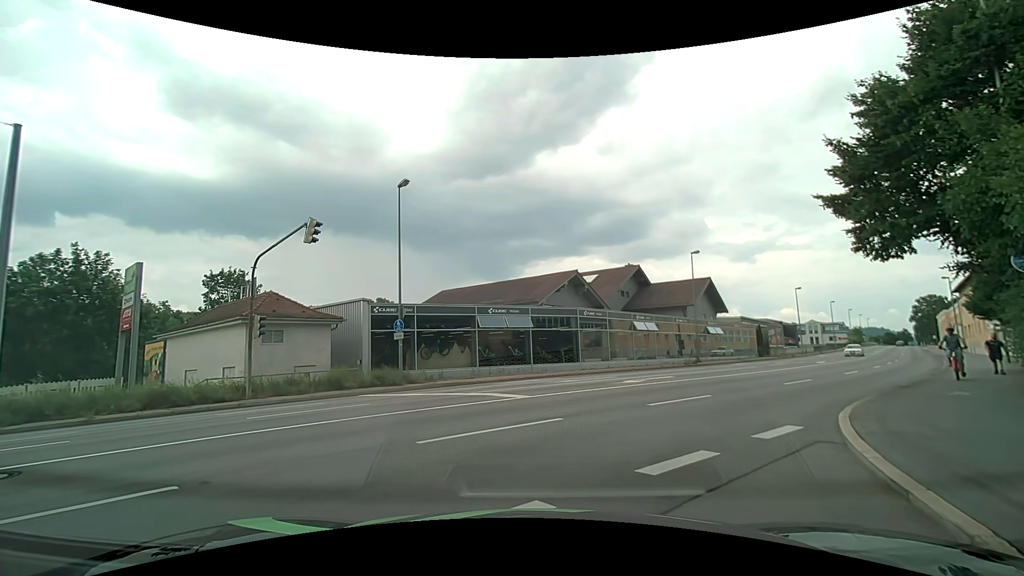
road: tertiary_link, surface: asphalt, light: Day
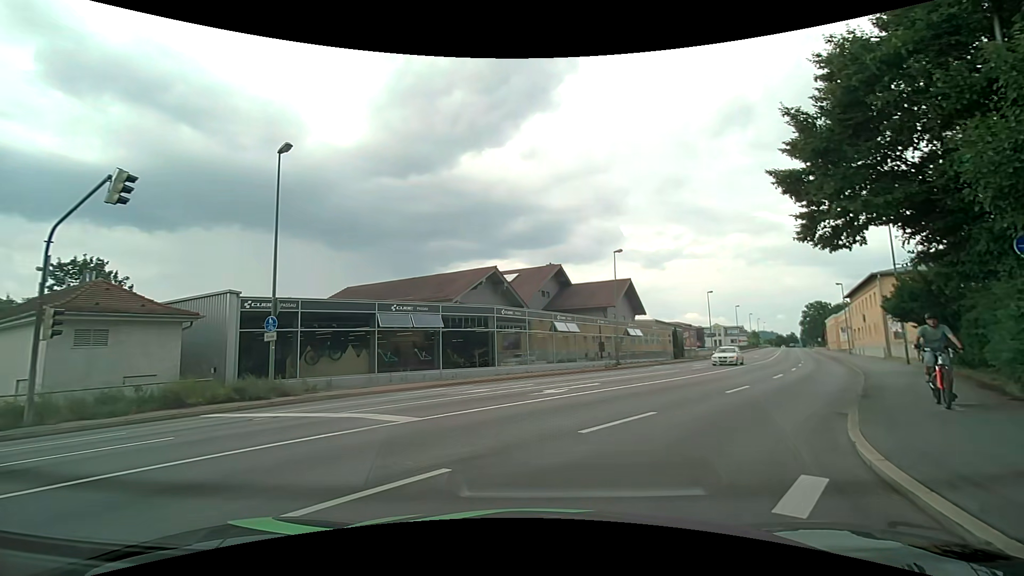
(+0.1, +3.9) m; +7°
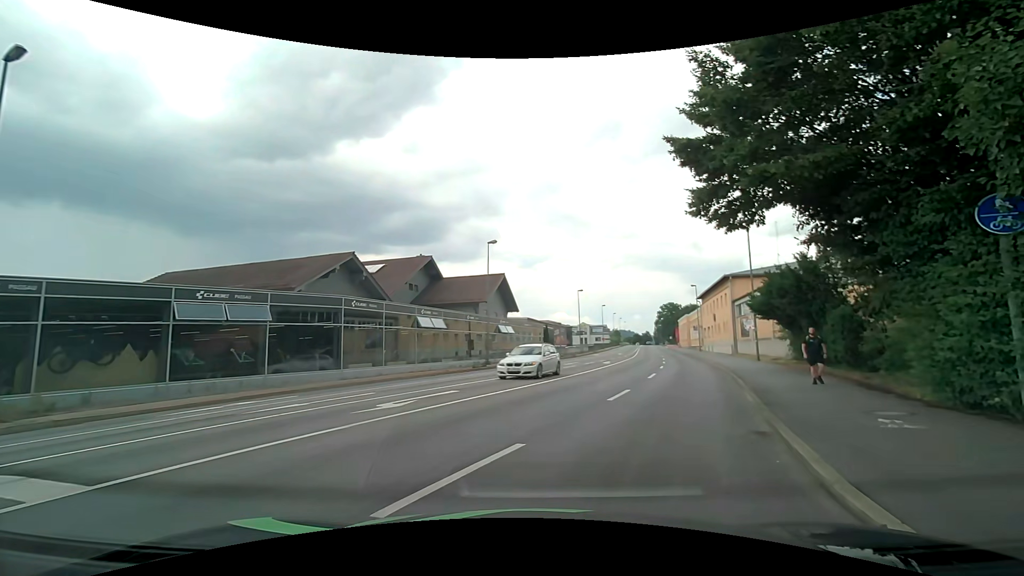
(+0.4, +4.1) m; +13°
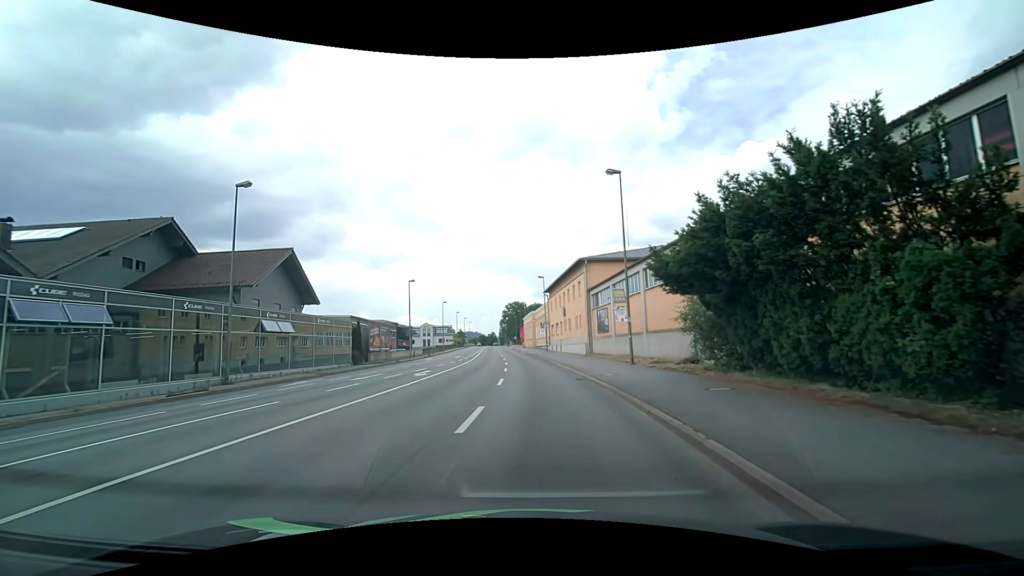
(+3.1, +13.7) m; +17°
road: primary
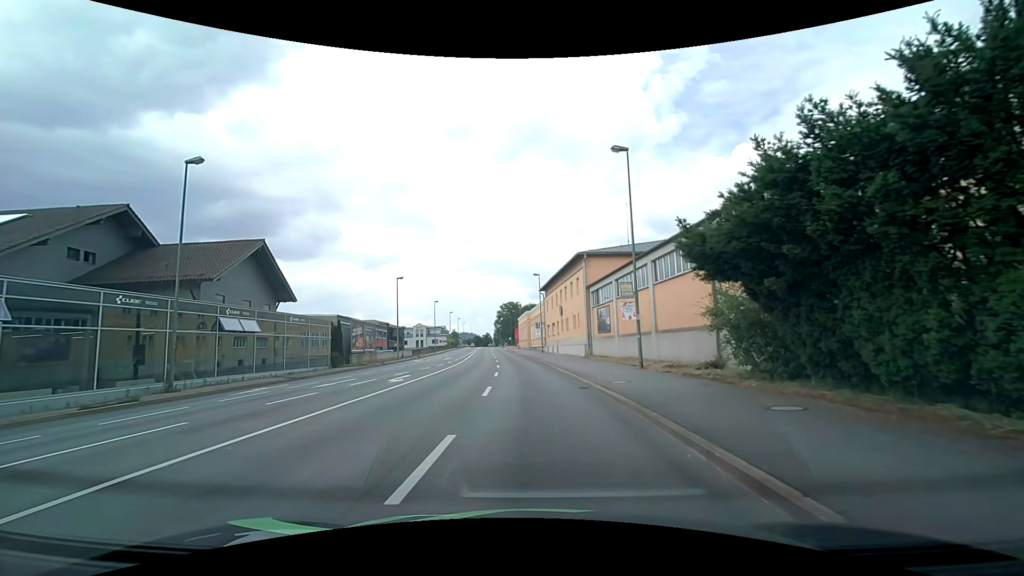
(0.0, +3.4) m; +2°
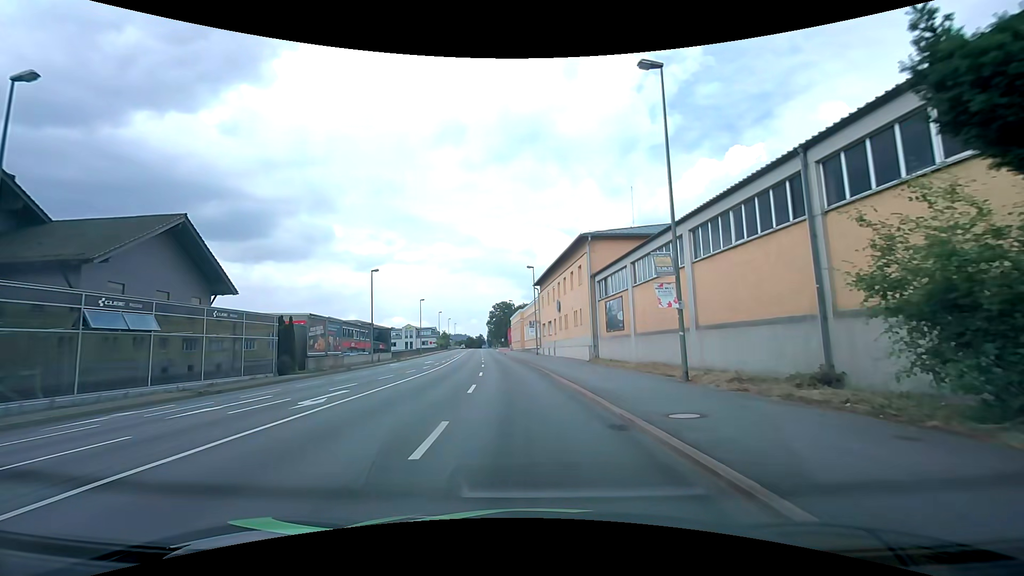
(0.0, +7.4) m; 0°
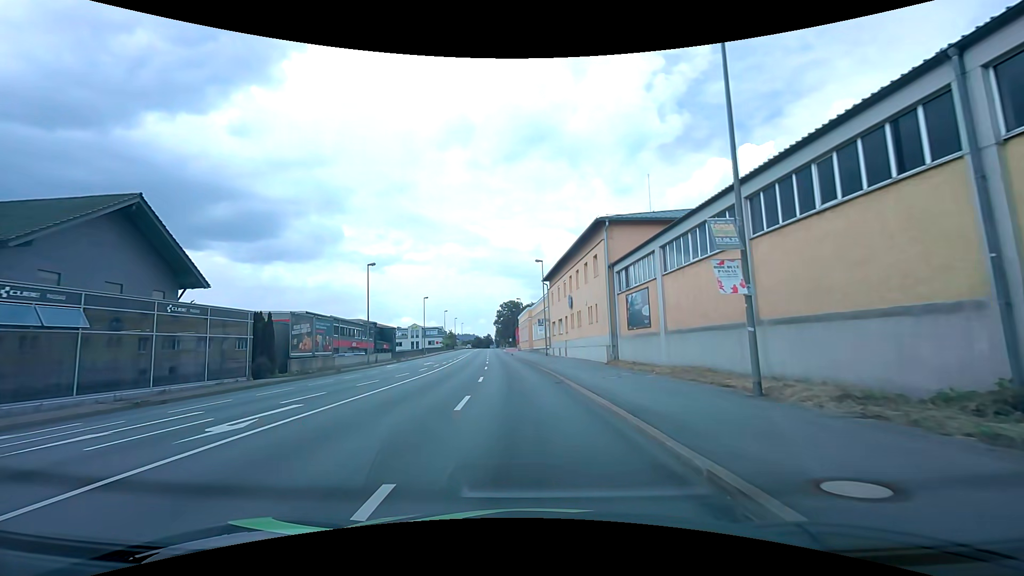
(0.0, +4.2) m; -1°
